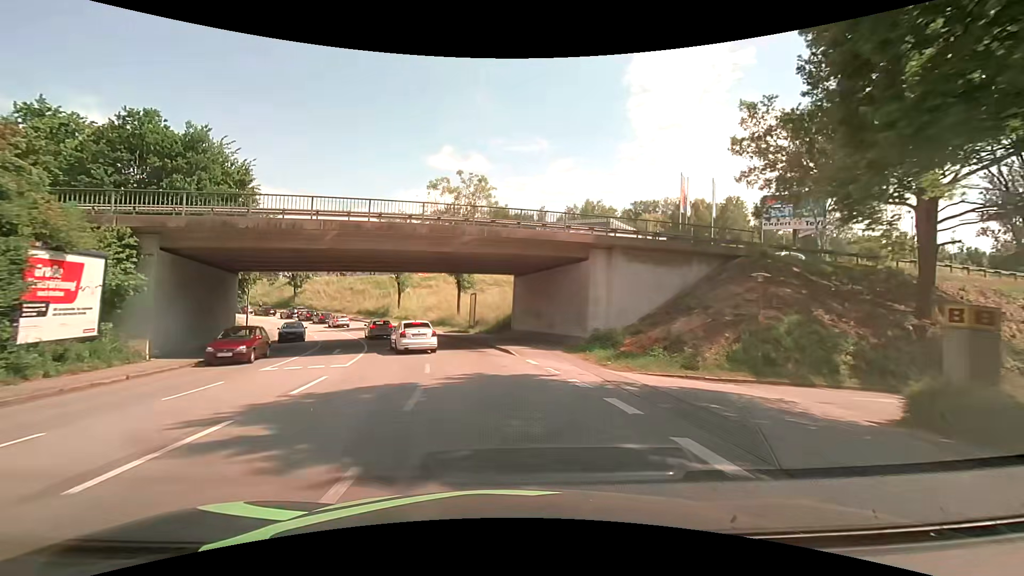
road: tertiary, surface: asphalt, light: Day
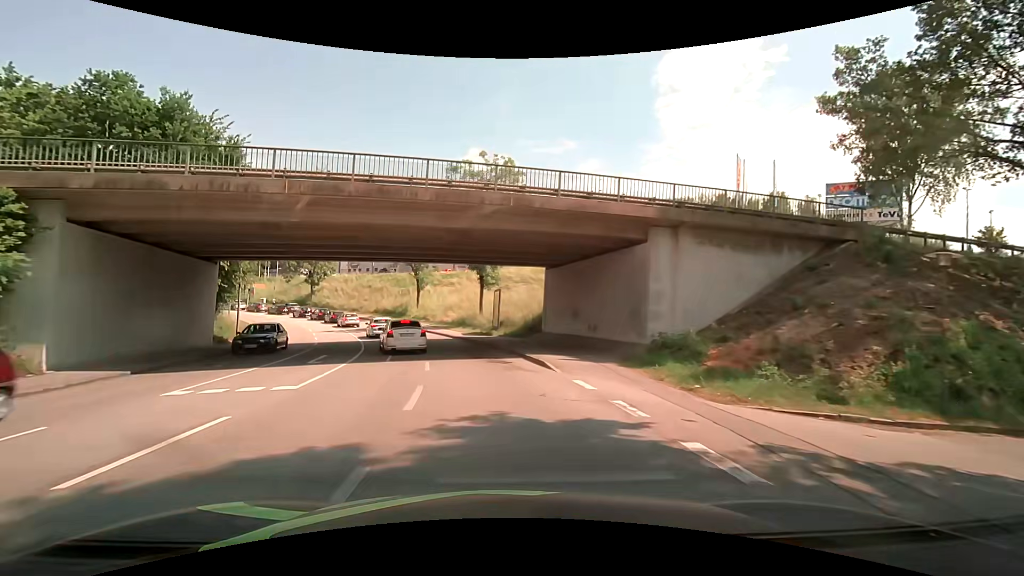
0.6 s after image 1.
(-0.2, +6.1) m; -3°
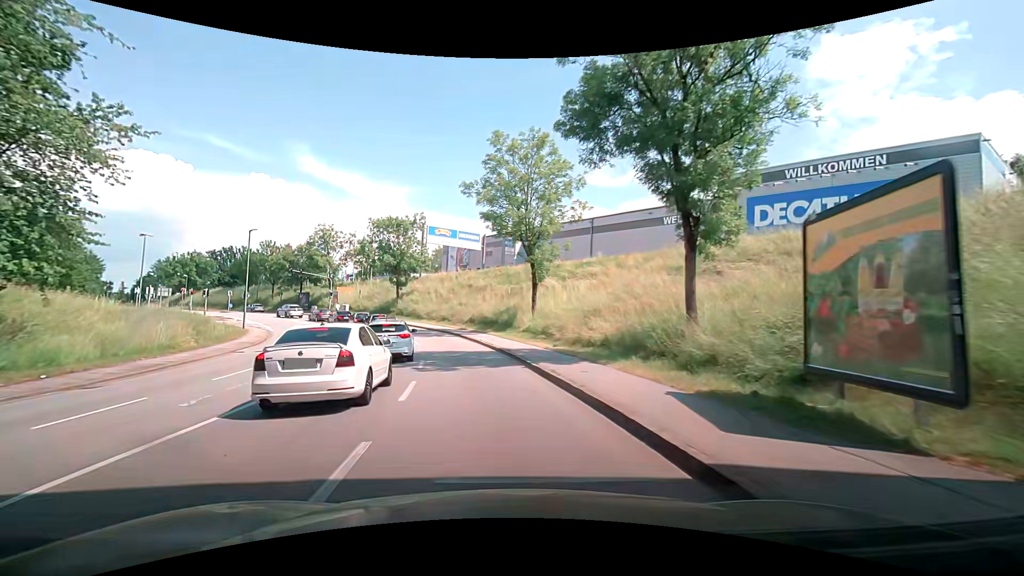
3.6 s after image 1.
(-3.3, +29.1) m; -16°
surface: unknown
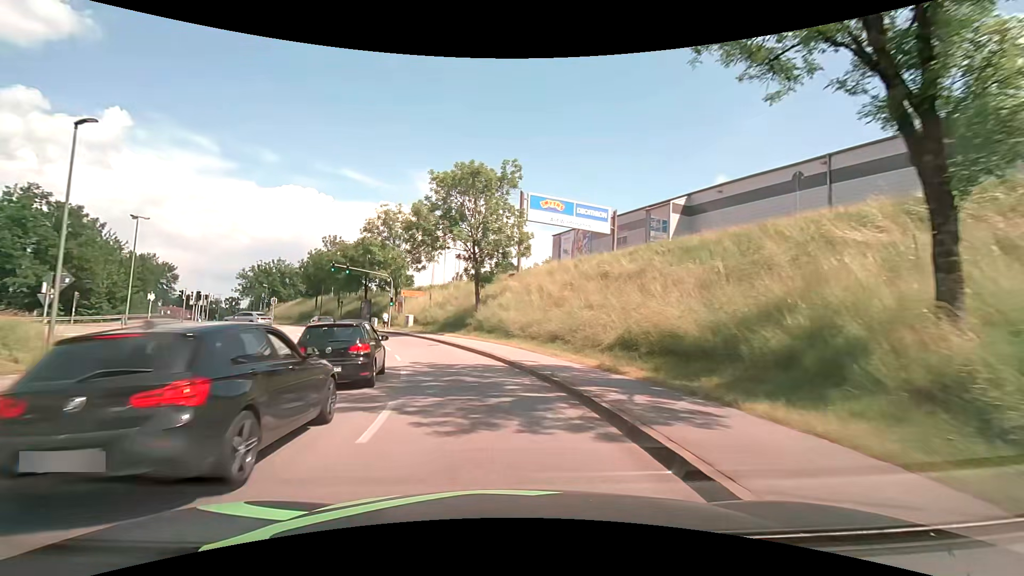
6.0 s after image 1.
(-2.4, +27.6) m; -12°
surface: asphalt
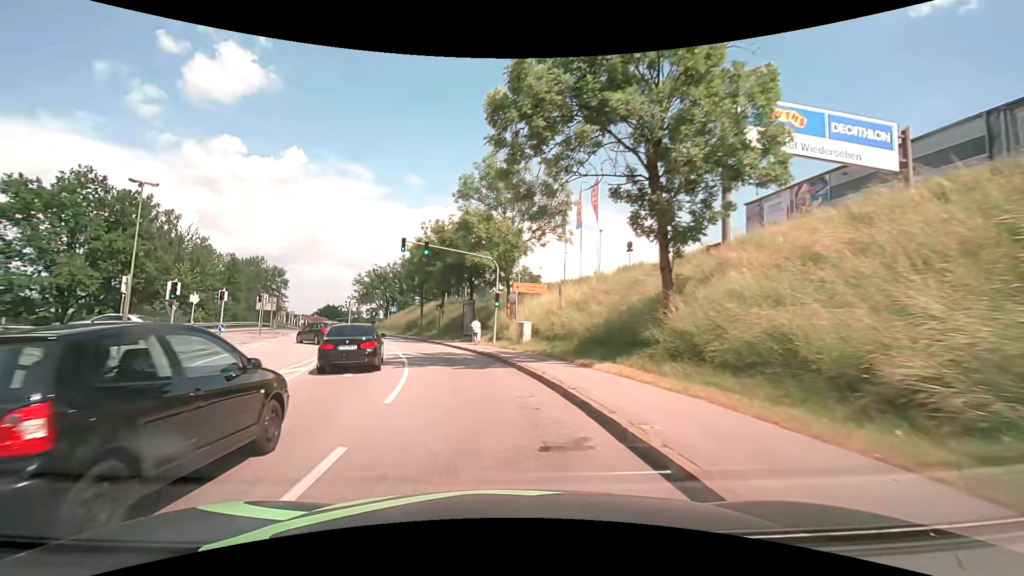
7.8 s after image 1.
(-2.6, +21.4) m; -15°
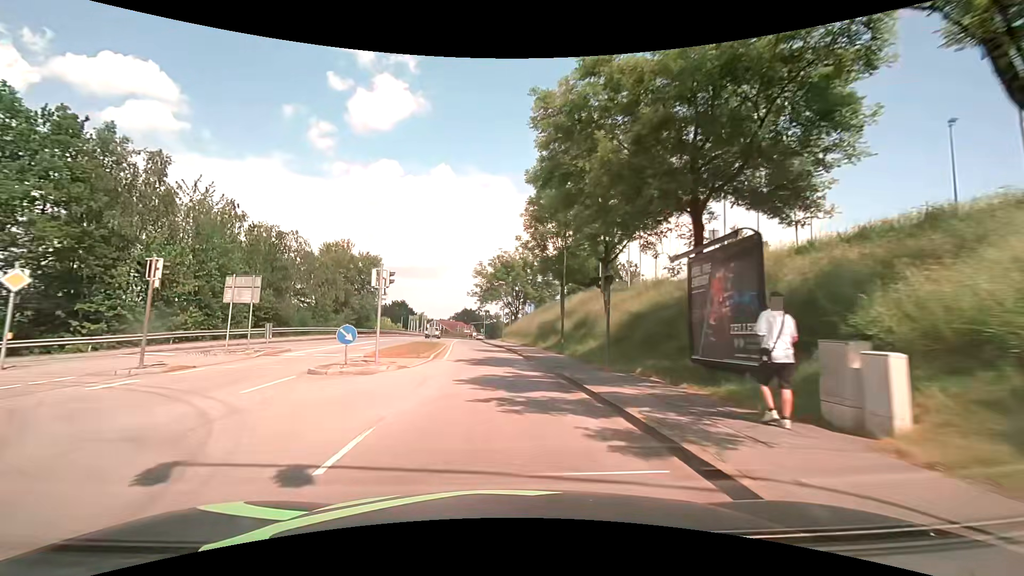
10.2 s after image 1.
(-4.4, +29.2) m; -16°
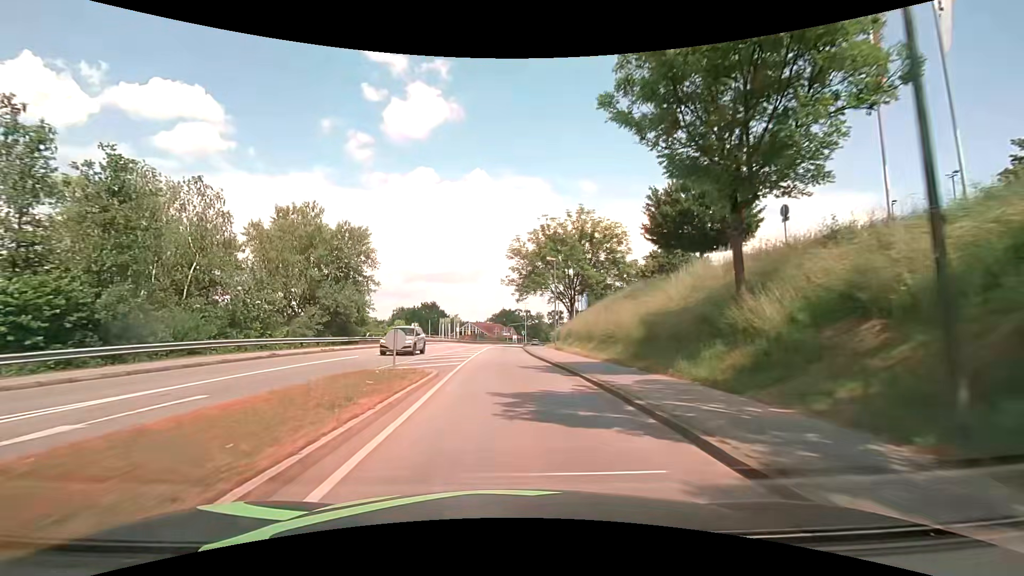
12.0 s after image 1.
(-1.2, +22.9) m; -5°
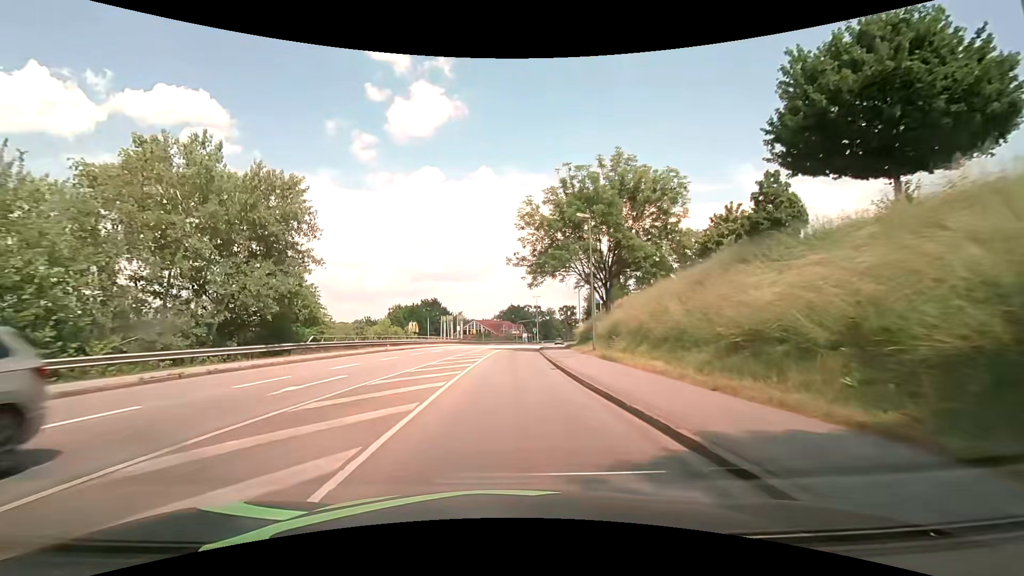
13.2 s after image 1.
(-0.1, +15.4) m; -1°
(0, +10) (0, +20) (0, +30) (0, +40) (+1, +50) (+2, +60) (+3, +70) (+4, +80) (+5, +90) (+7, +100) m
